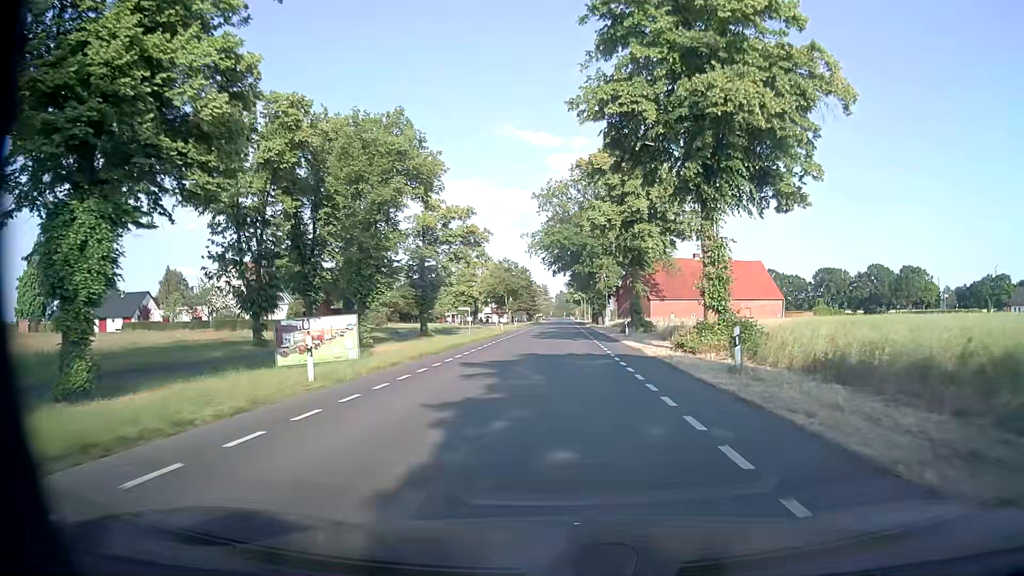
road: secondary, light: Day
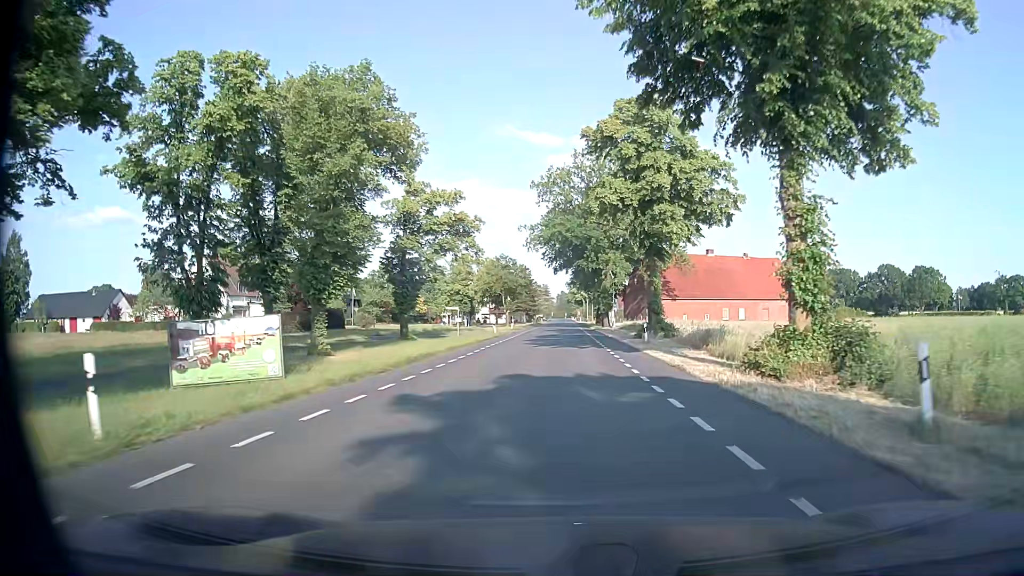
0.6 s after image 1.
(0.0, +8.1) m; 0°
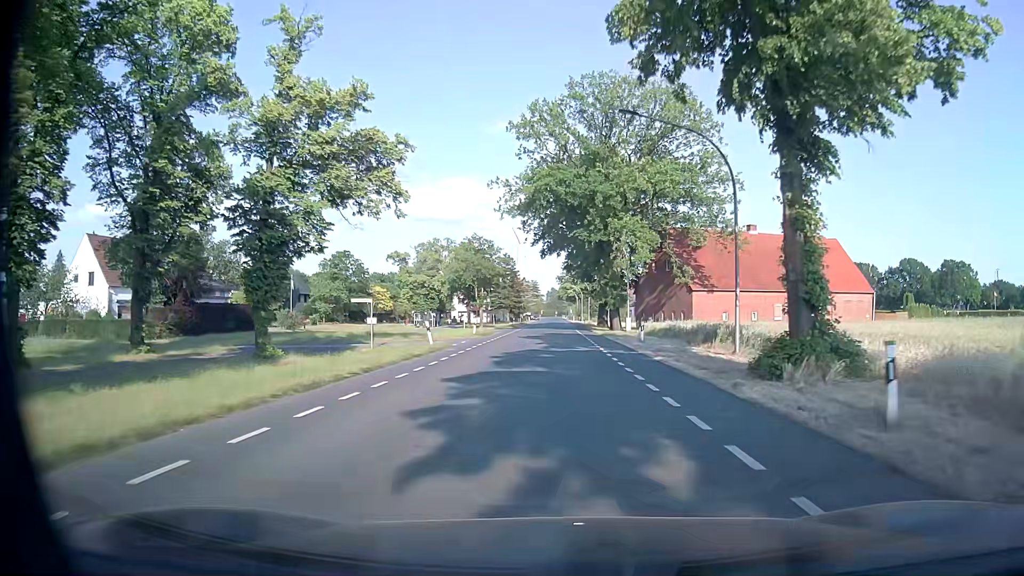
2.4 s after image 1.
(+0.3, +24.2) m; +1°
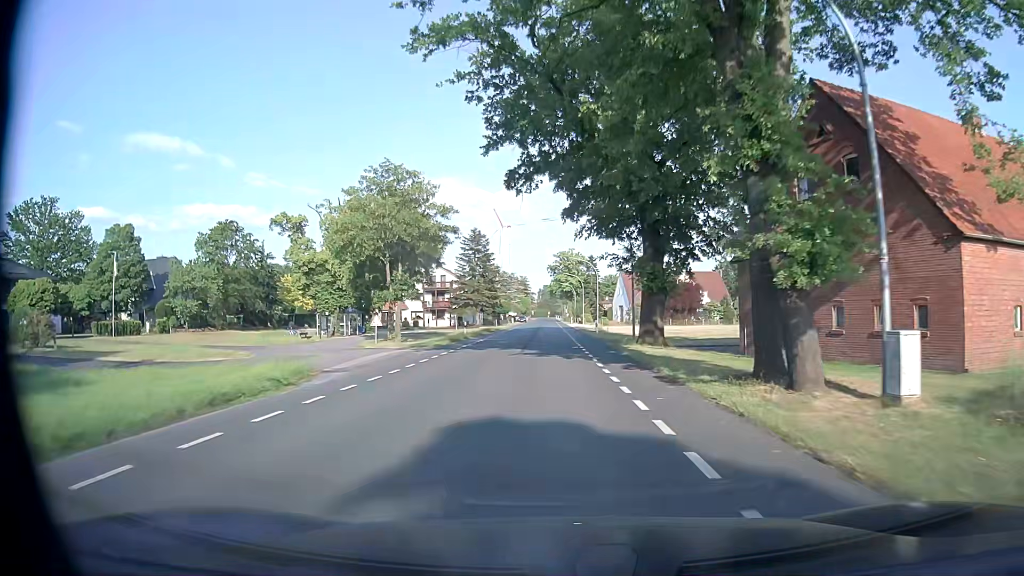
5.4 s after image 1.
(+0.1, +40.6) m; 0°
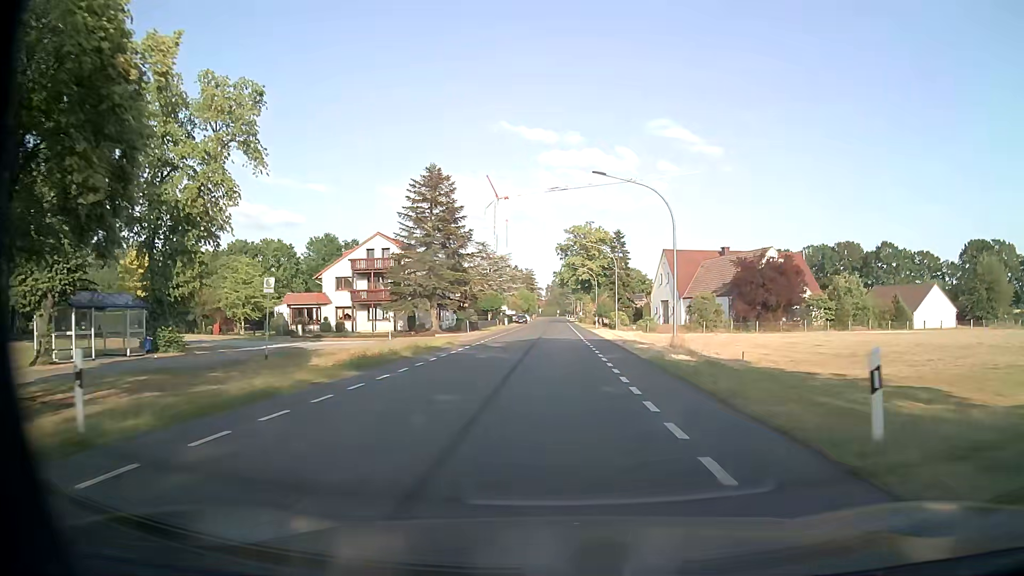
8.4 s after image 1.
(-0.4, +40.6) m; 0°
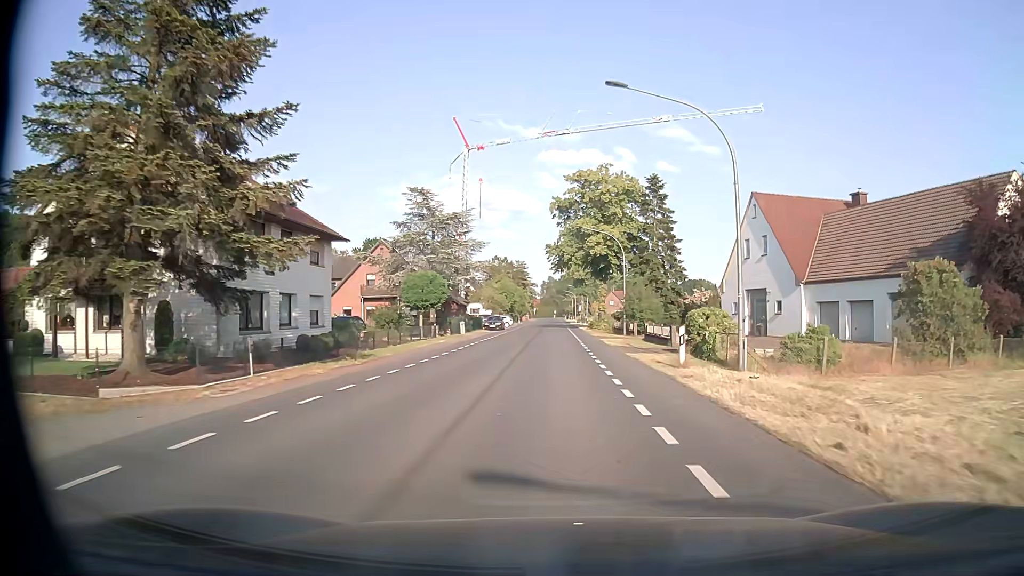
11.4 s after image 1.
(-0.1, +40.6) m; 0°
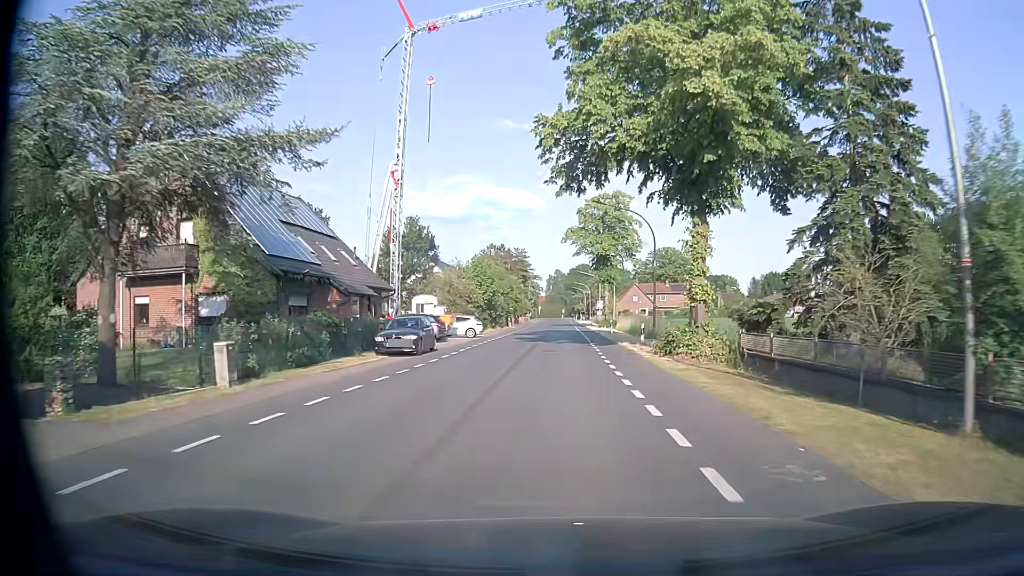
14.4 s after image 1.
(0.0, +40.4) m; -1°
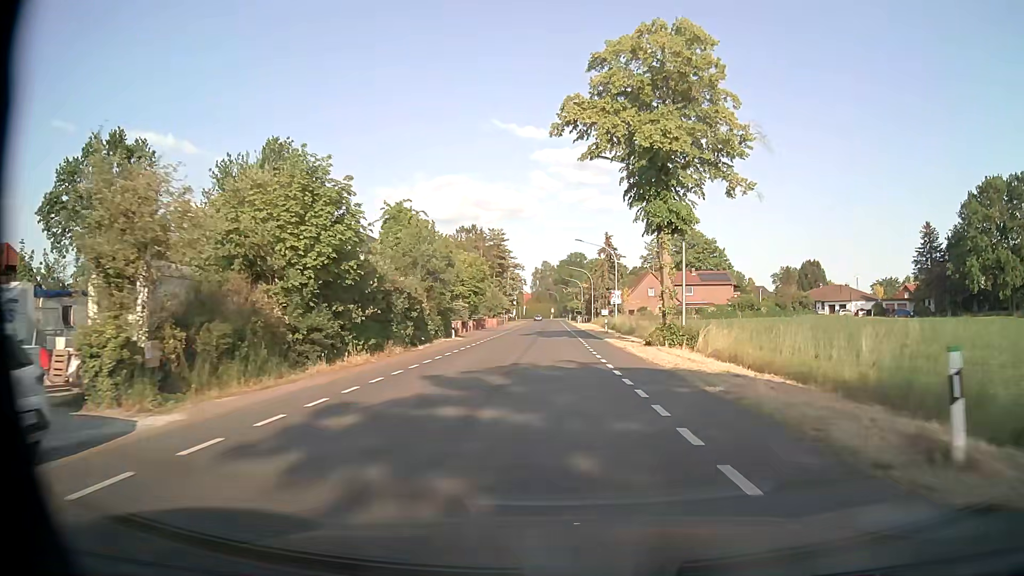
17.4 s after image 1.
(+0.2, +40.3) m; +1°
(0, +10) (0, +20) (0, +30) (0, +40) (0, +50) (0, +60) (0, +70) (0, +80) (0, +90) (0, +100) m
